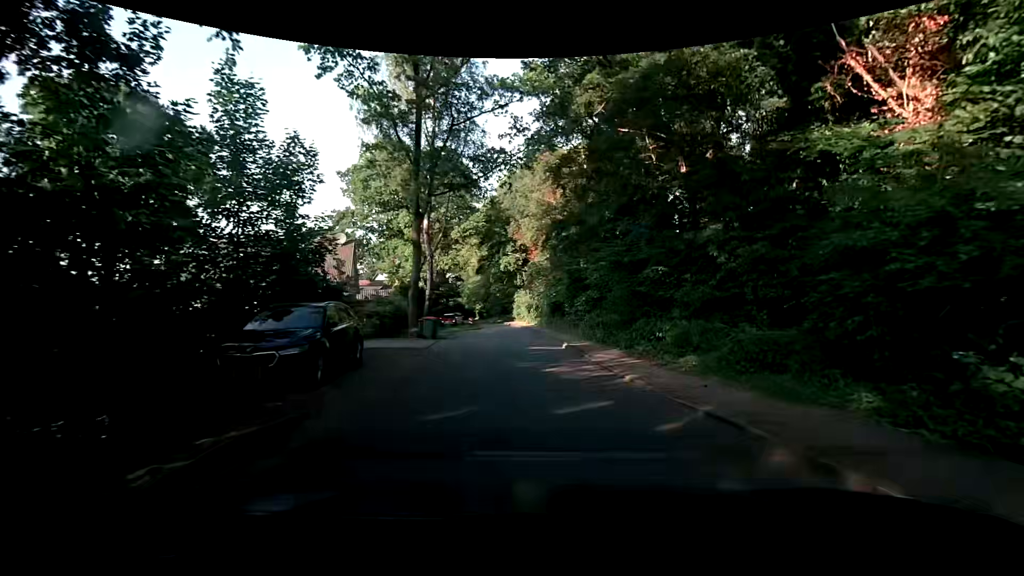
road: residential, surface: asphalt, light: Day
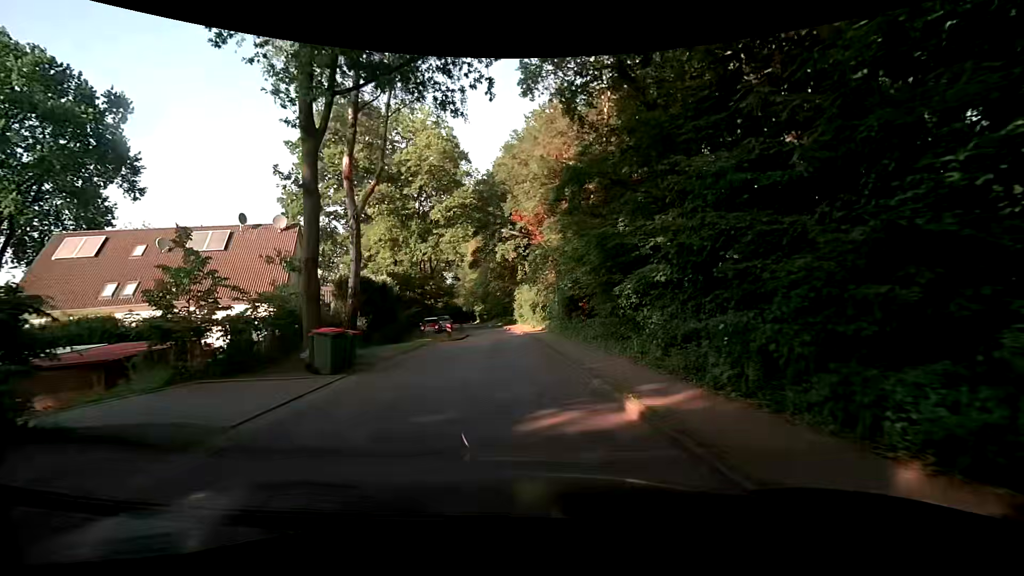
(+0.2, +12.5) m; 0°
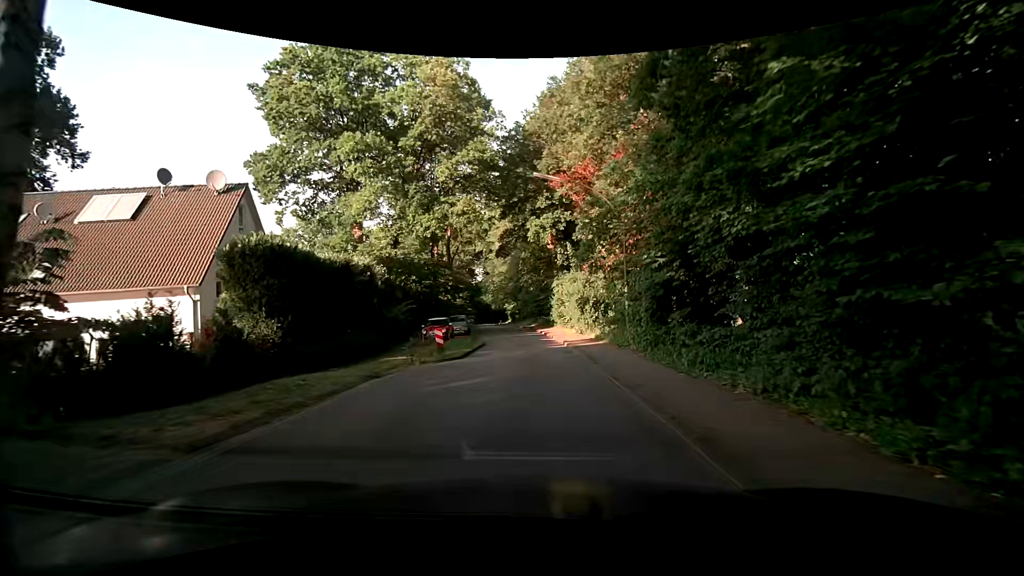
(-0.6, +12.2) m; -4°
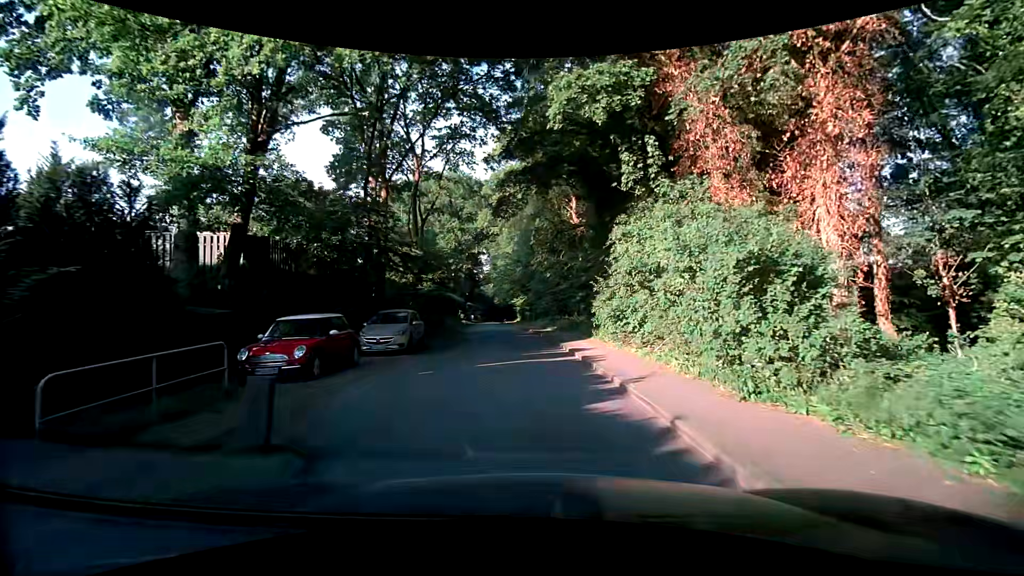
(-0.3, +20.1) m; -2°
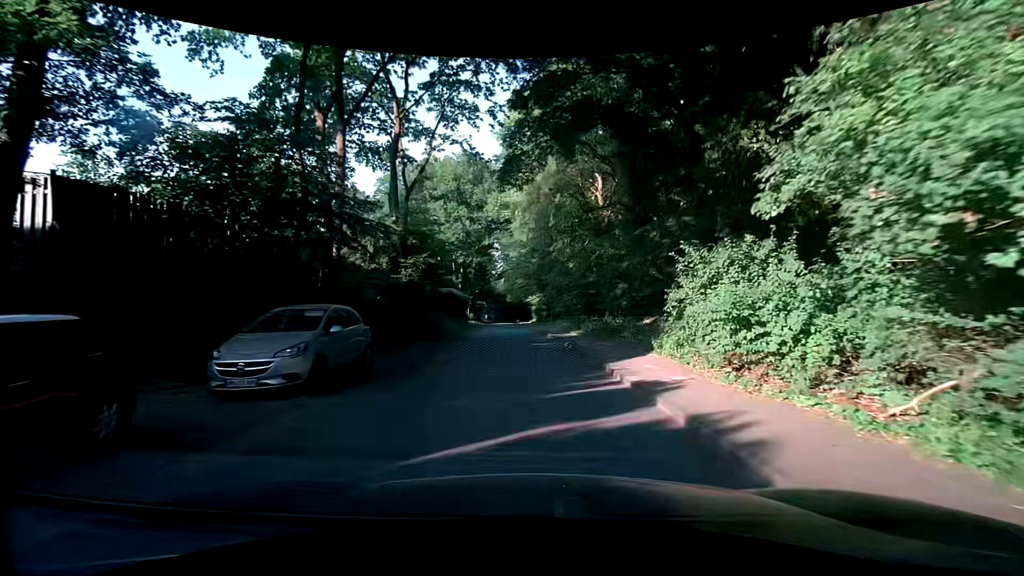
(-0.1, +8.3) m; -1°
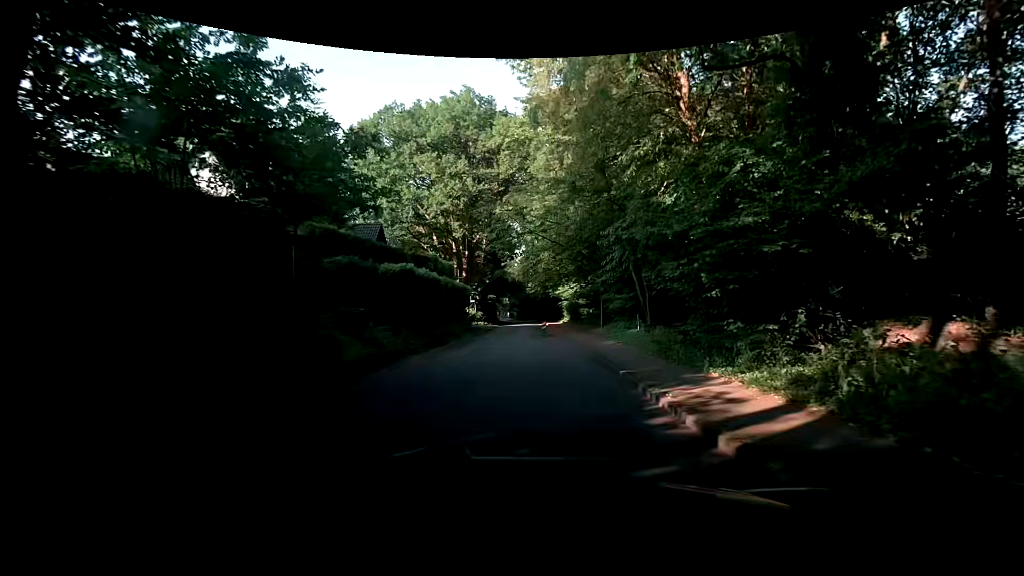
(-0.5, +19.6) m; -1°
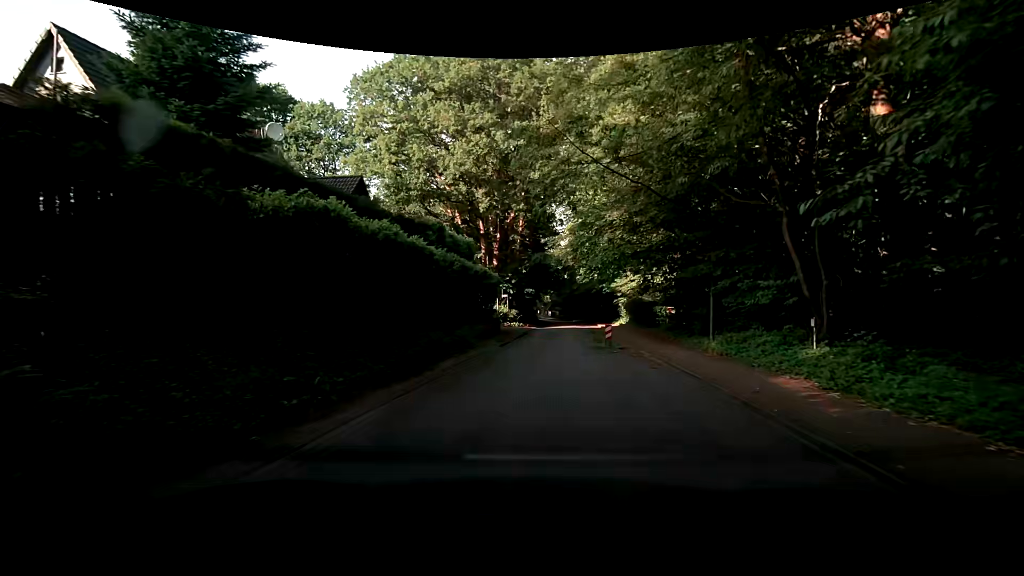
(-0.9, +11.2) m; -7°
